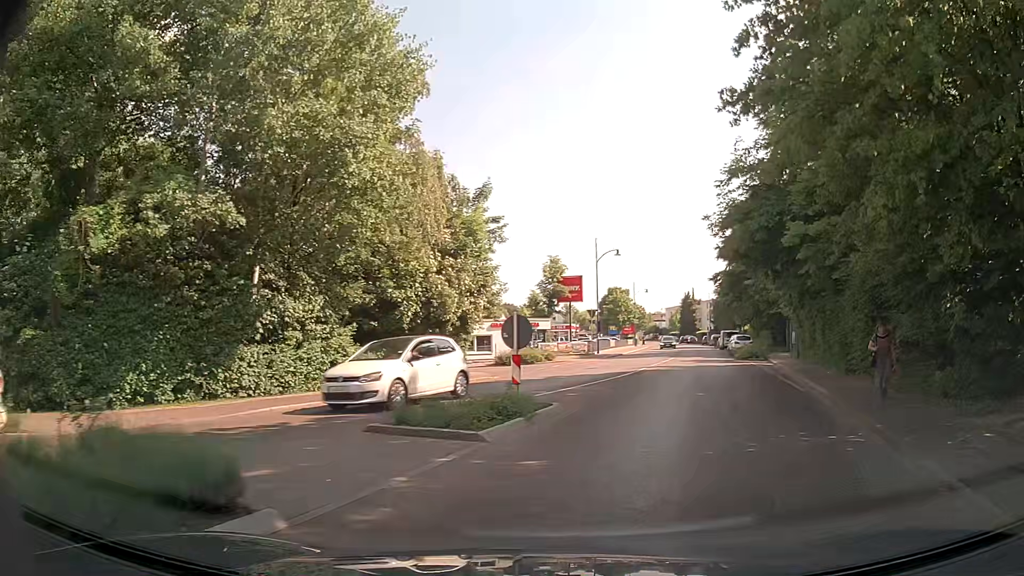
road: tertiary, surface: asphalt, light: Day
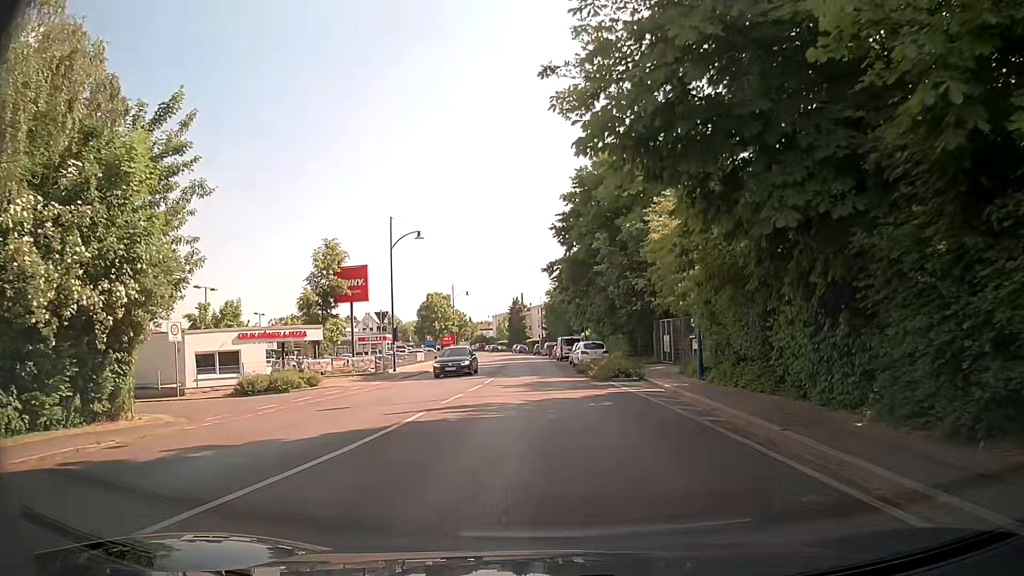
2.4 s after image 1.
(+2.9, +14.6) m; +14°
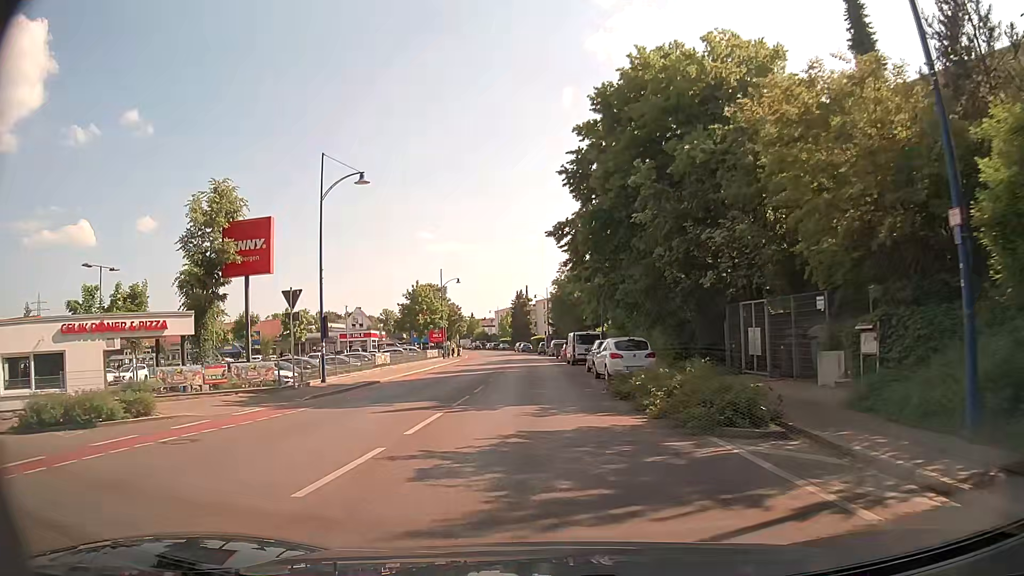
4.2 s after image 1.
(+0.2, +14.7) m; 0°
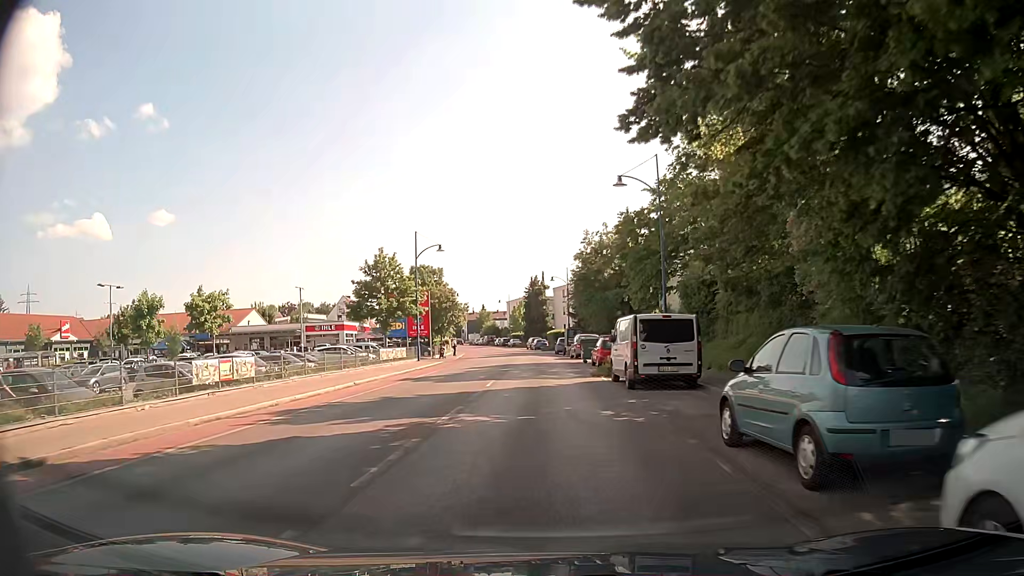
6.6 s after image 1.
(-0.1, +22.5) m; -2°
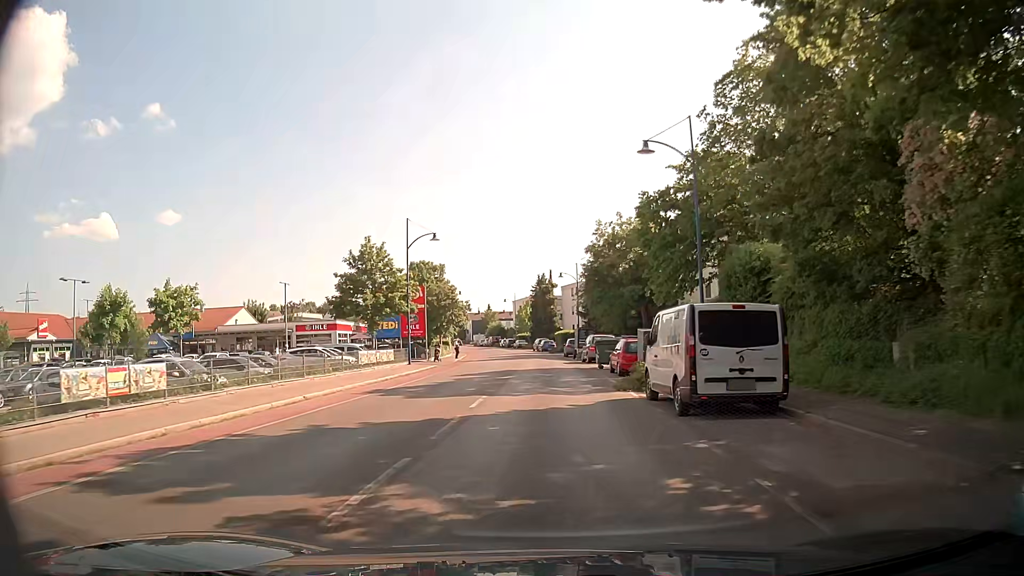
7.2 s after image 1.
(0.0, +5.9) m; 0°
